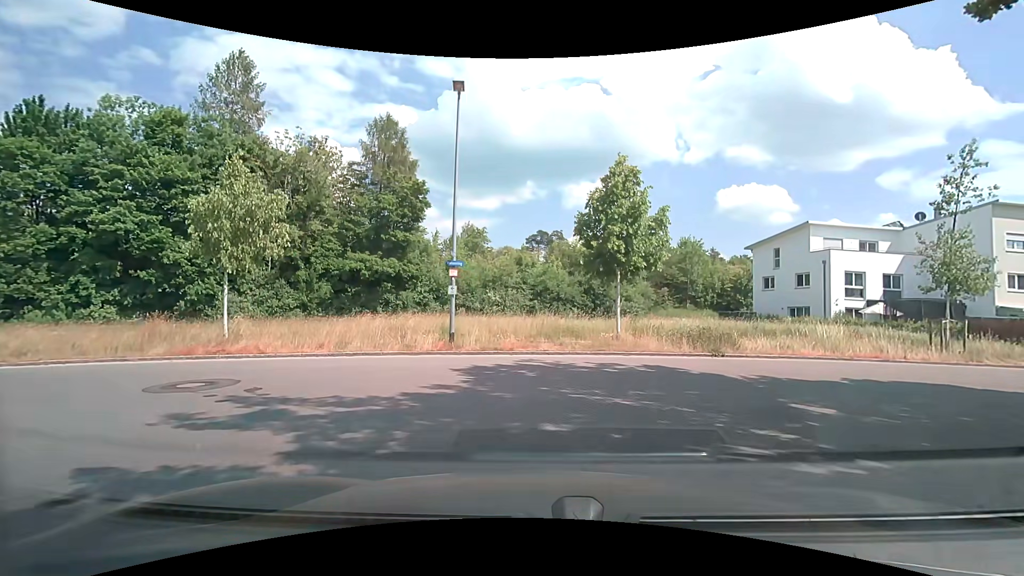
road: residential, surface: asphalt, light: Day
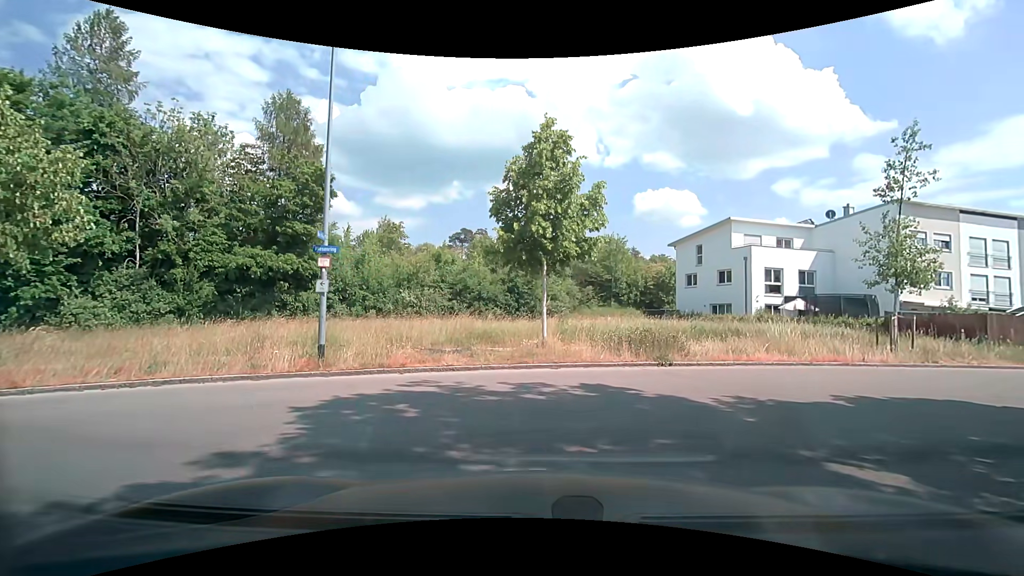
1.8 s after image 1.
(+0.3, +3.4) m; +9°
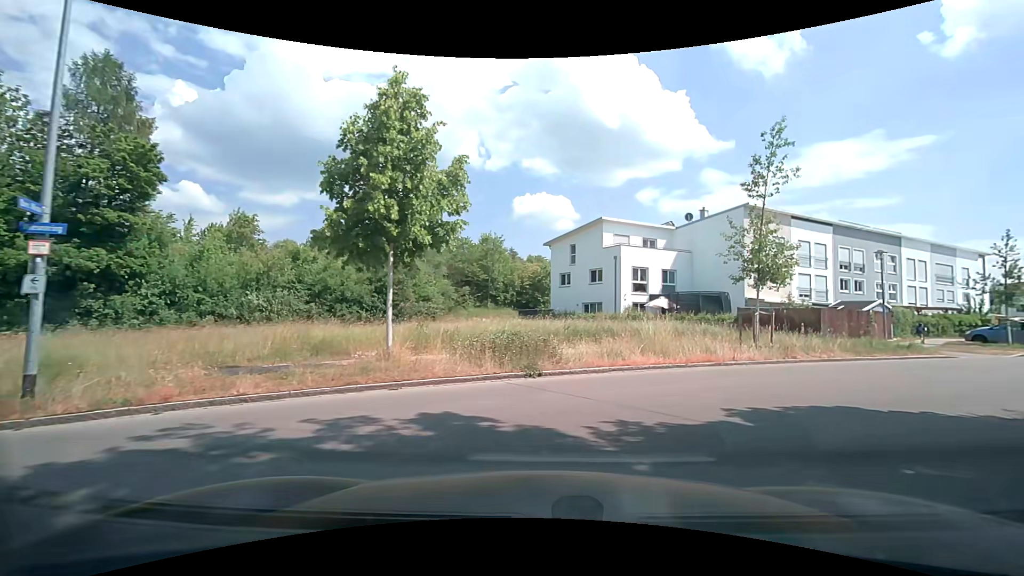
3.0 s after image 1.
(+0.3, +2.5) m; +14°
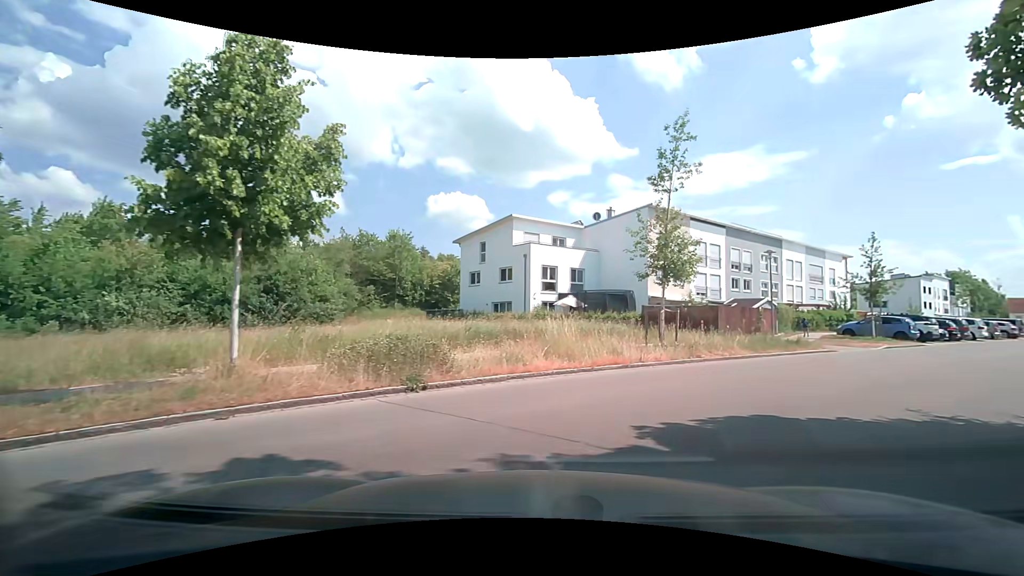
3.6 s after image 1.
(+0.1, +1.6) m; +10°
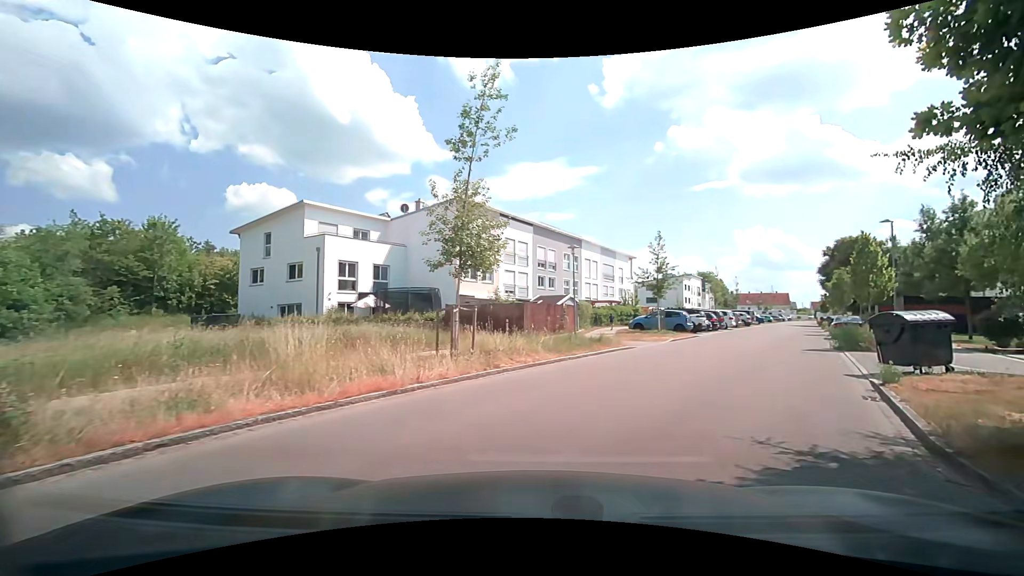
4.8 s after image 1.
(+0.7, +3.8) m; +20°
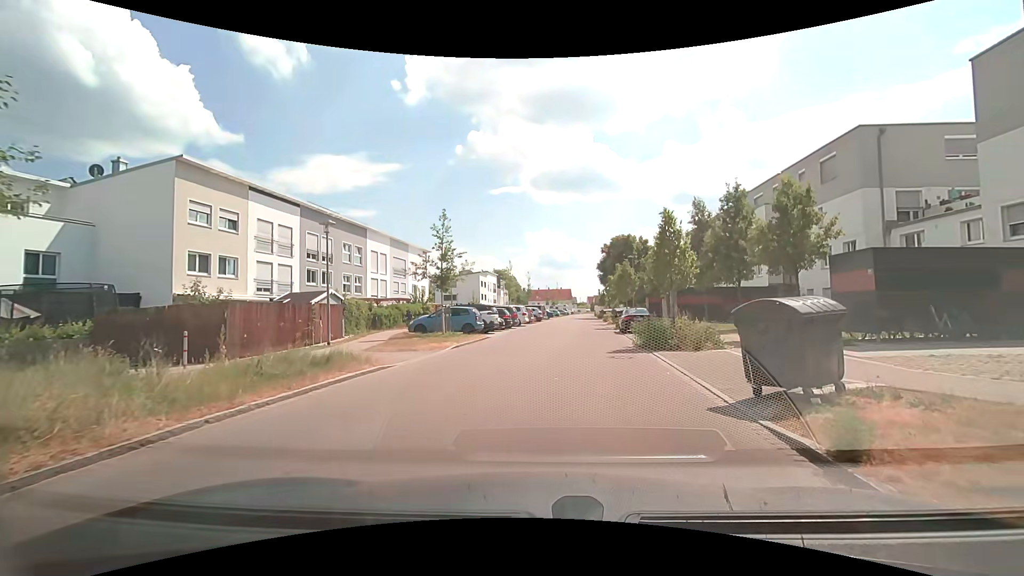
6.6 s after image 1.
(+1.7, +6.9) m; +23°
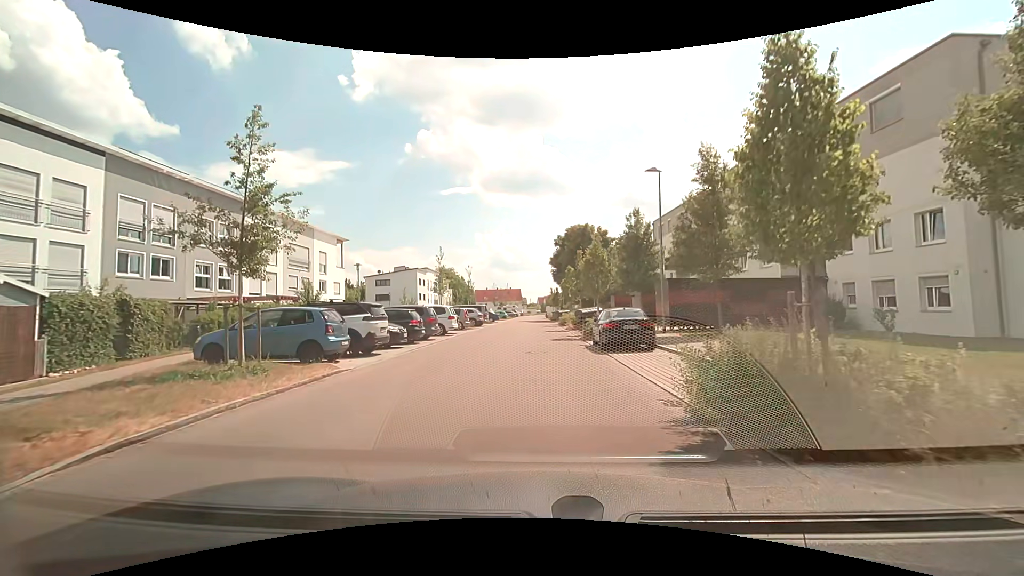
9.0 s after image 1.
(+0.8, +12.5) m; +6°
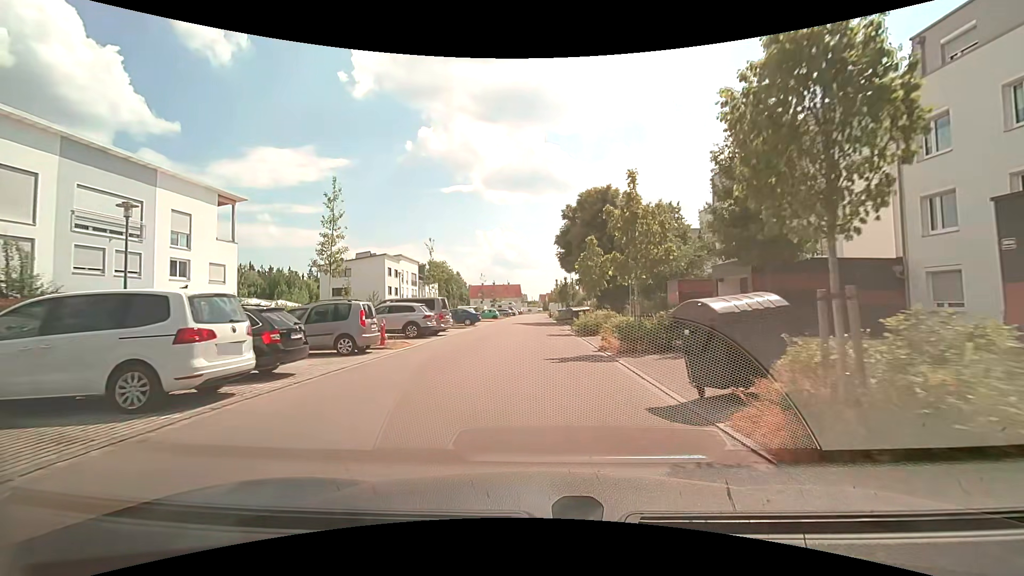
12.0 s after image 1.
(+0.2, +21.0) m; 0°
